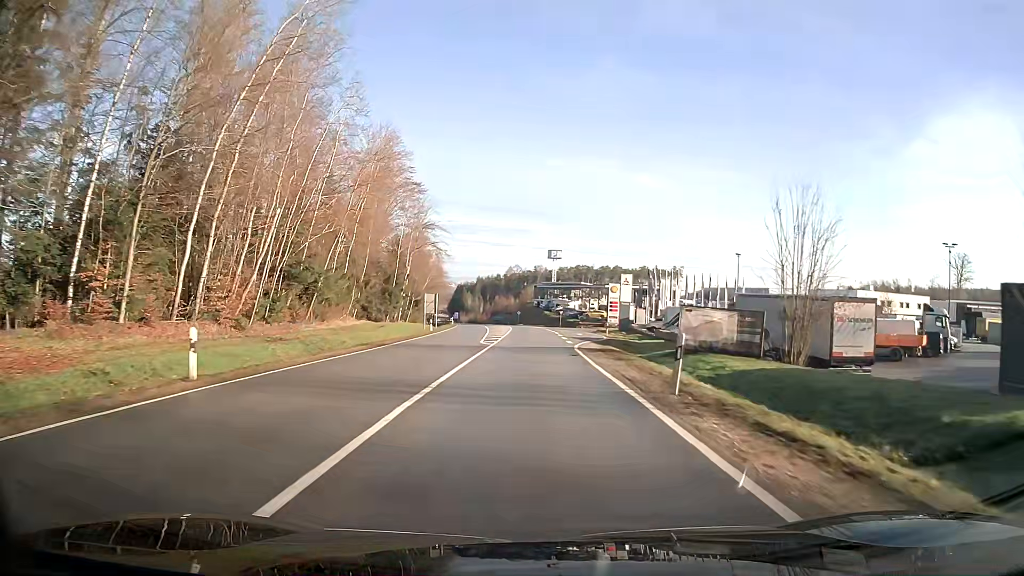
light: Day
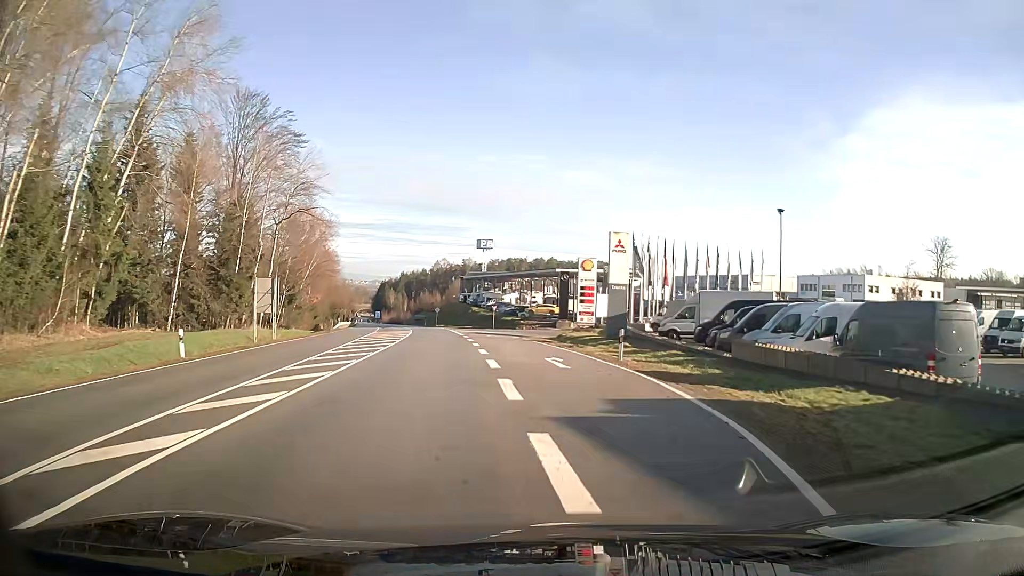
(+1.5, +34.5) m; +6°
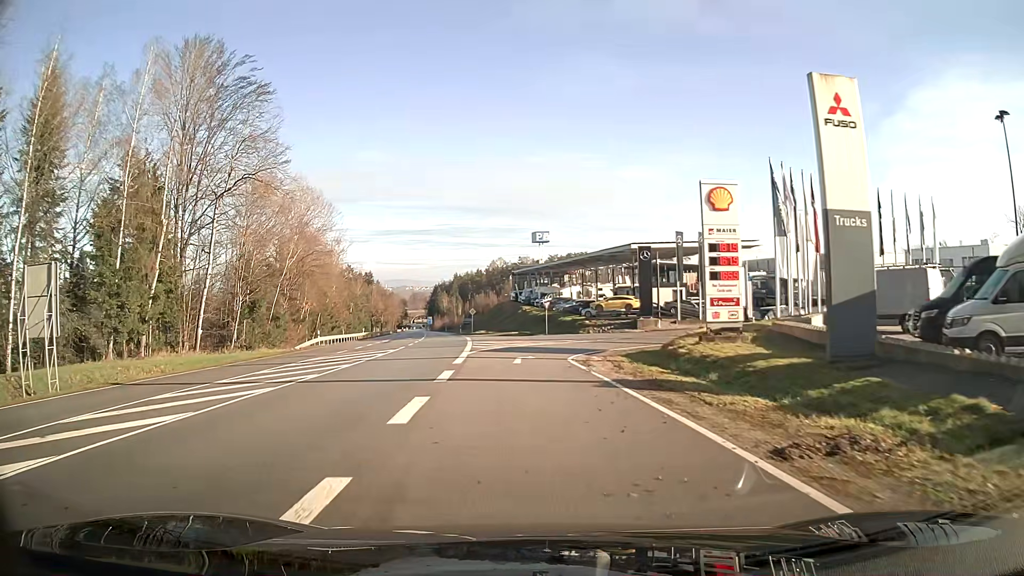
(-0.8, +25.8) m; -6°
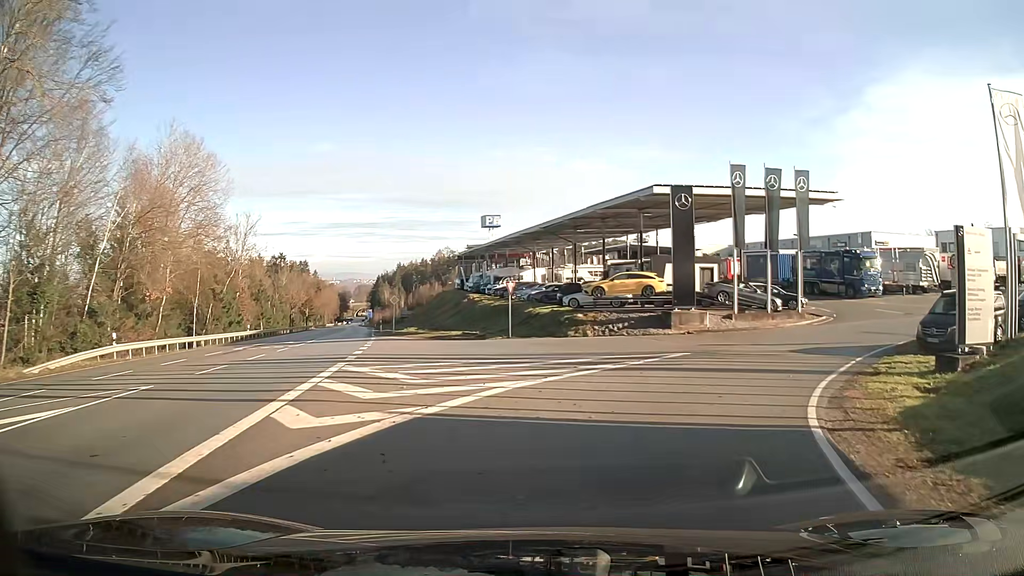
(+0.3, +25.2) m; +8°
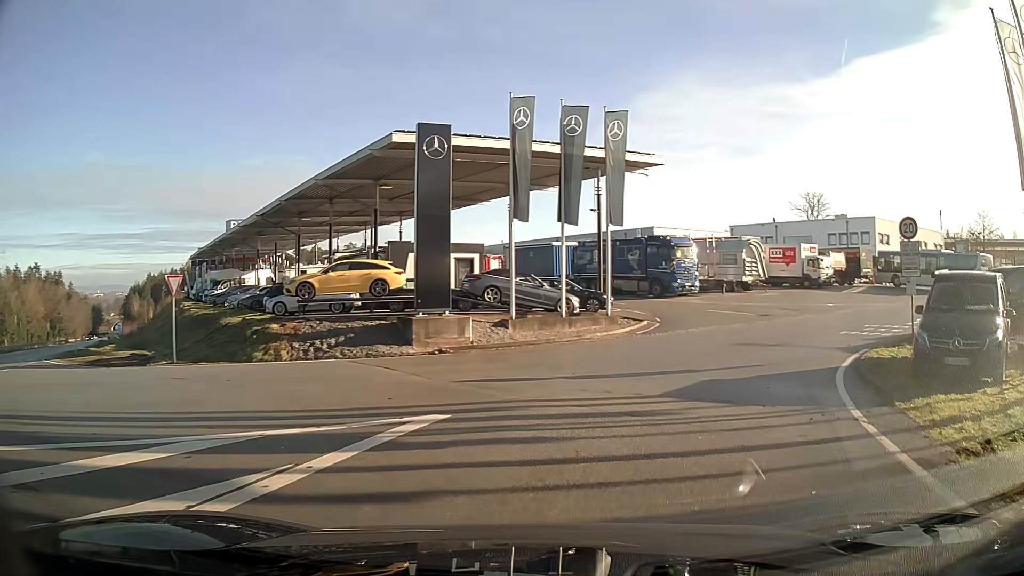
(+2.2, +12.1) m; +22°
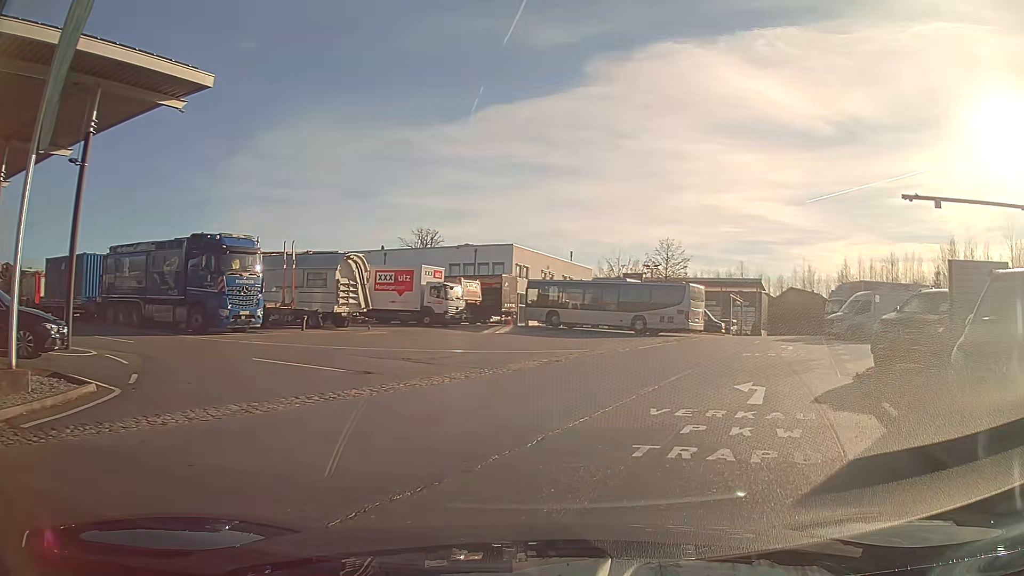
(+3.9, +14.6) m; +32°
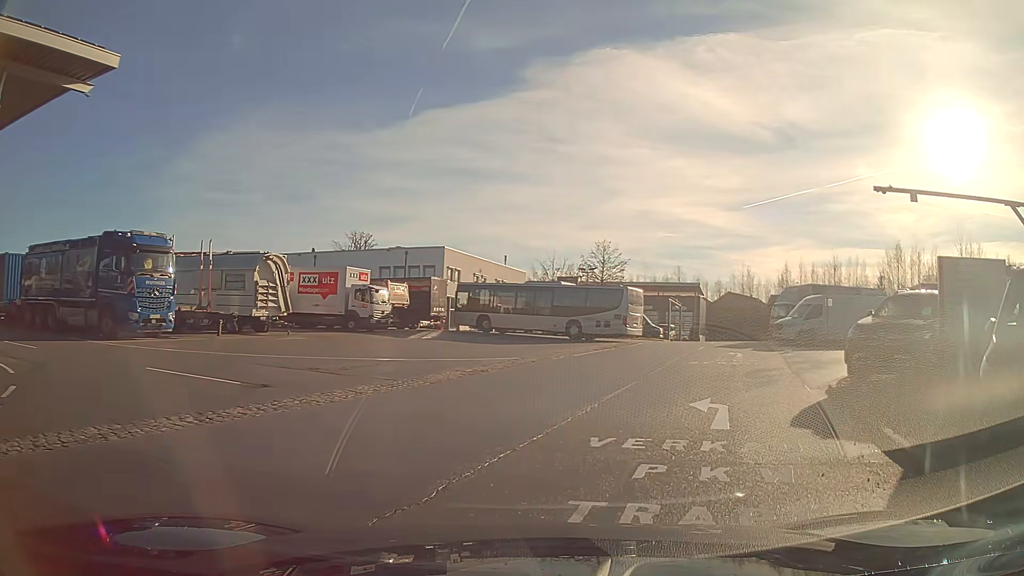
(+0.1, +1.9) m; +5°
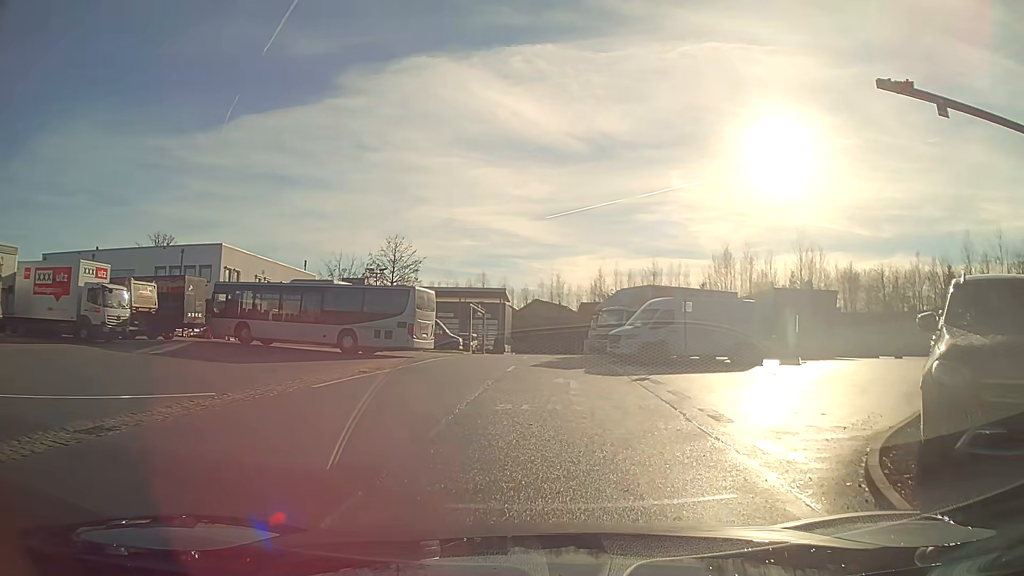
(+1.3, +8.4) m; +16°
(+1, +10) (-2, +19) (-9, +14) (-5, +5) (-5, -5) (-5, -15) (-6, -25) (-1, -33) (+8, -36) (+18, -38) m
